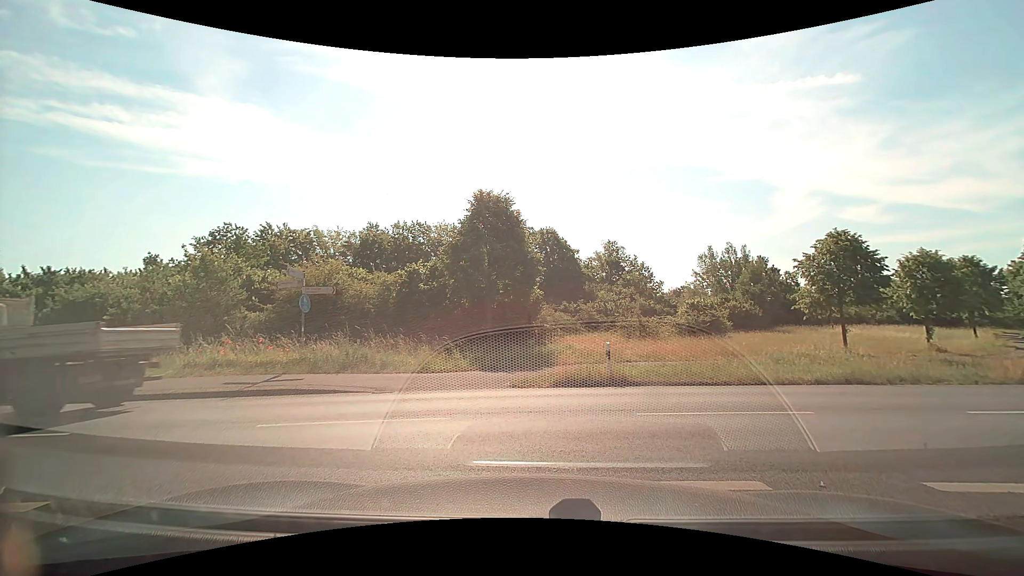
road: tertiary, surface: asphalt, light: Day
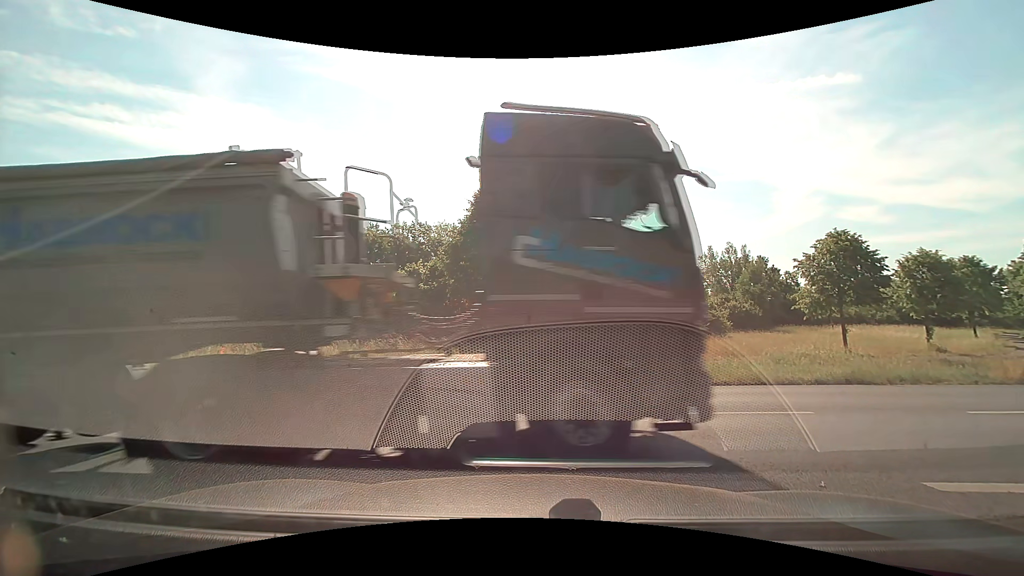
(0.0, 0.0) m; 0°
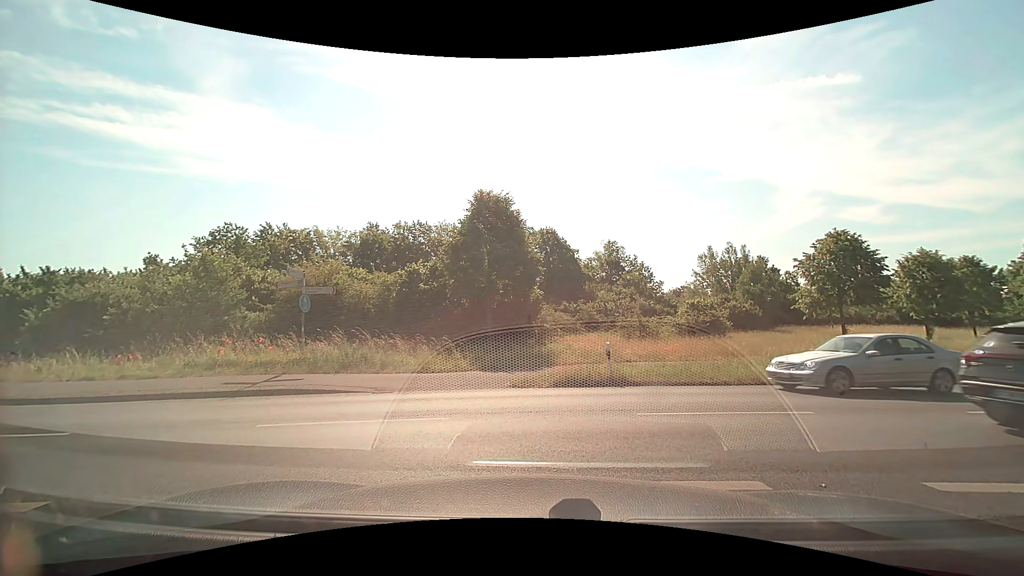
(0.0, 0.0) m; 0°
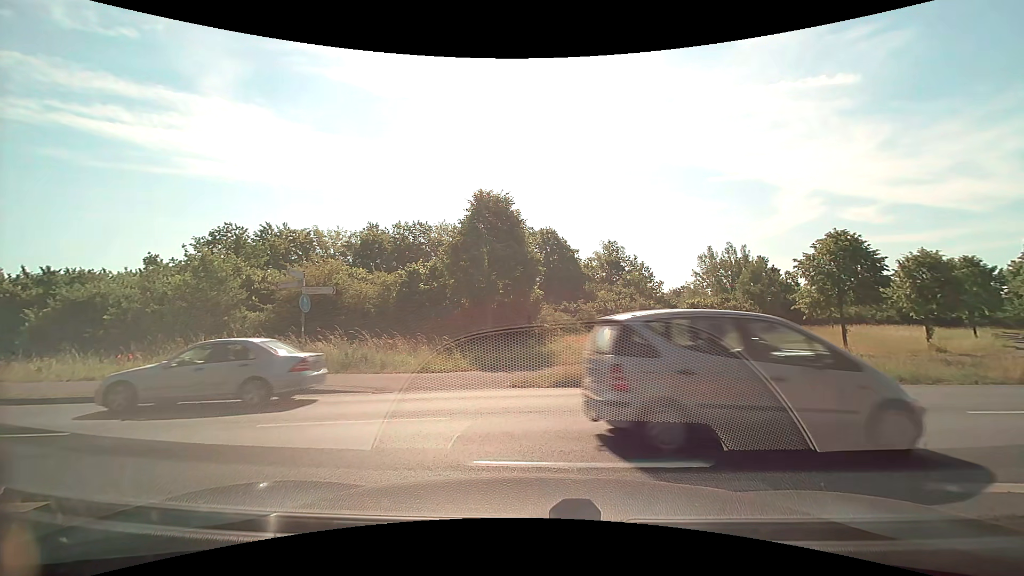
(0.0, 0.0) m; 0°
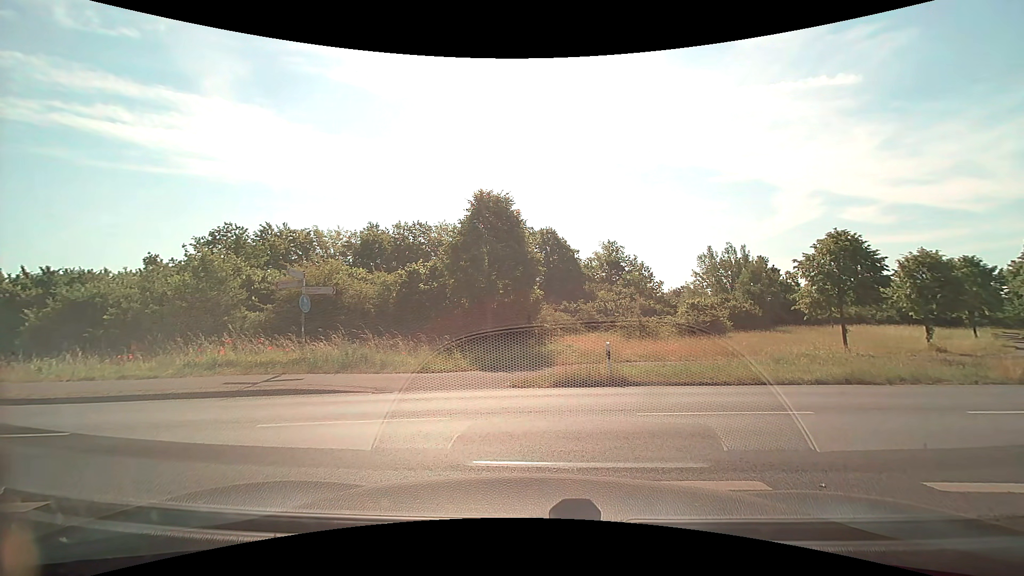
(0.0, 0.0) m; 0°
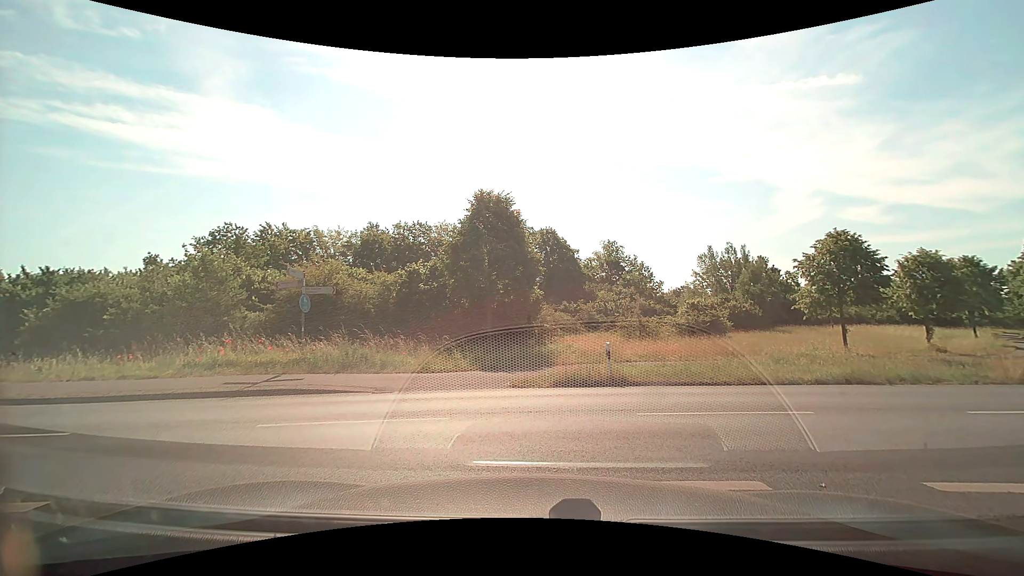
(0.0, 0.0) m; 0°
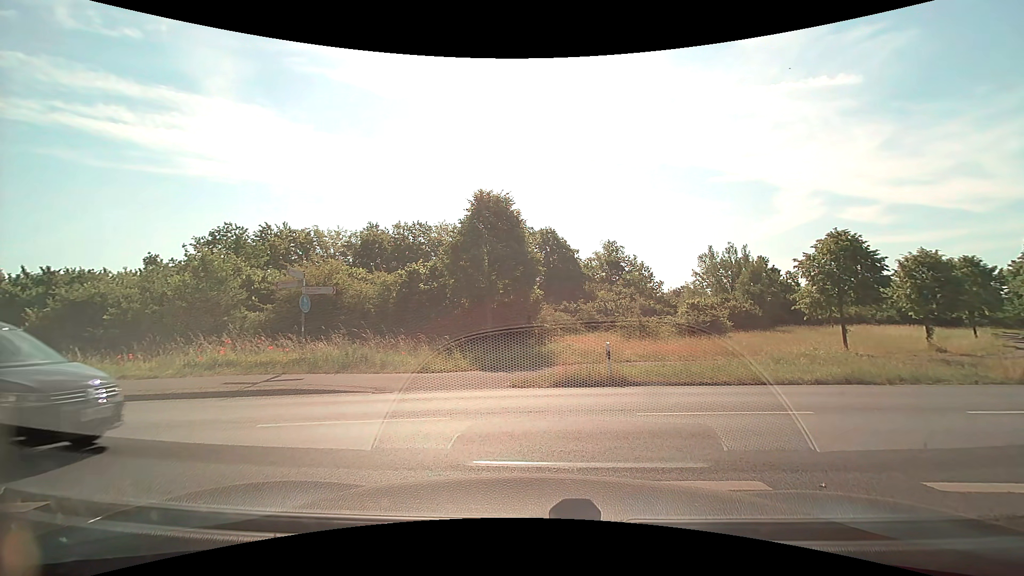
(0.0, 0.0) m; 0°
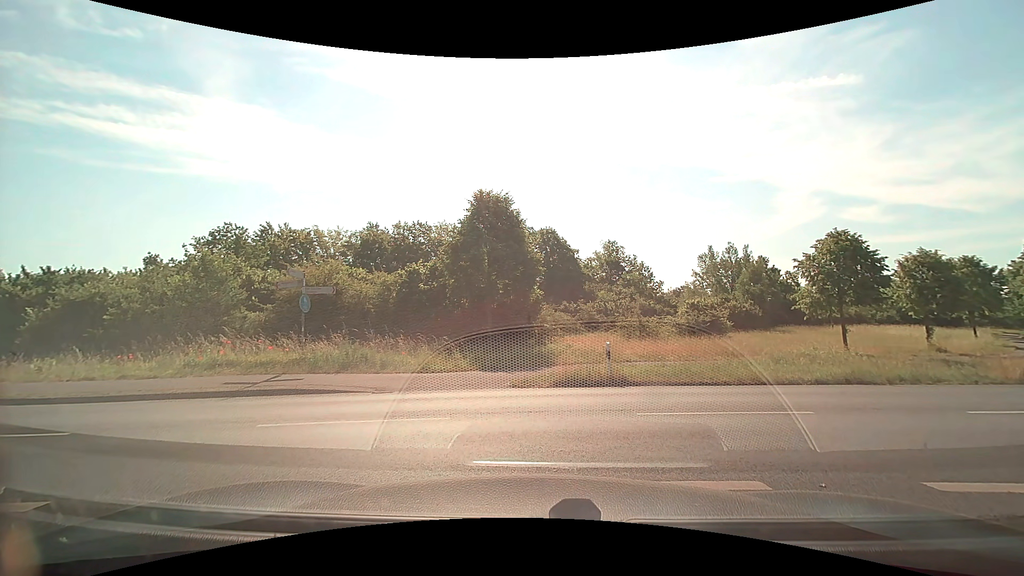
(0.0, 0.0) m; 0°
(-4, +9) (-13, +12) (-23, +15) (-32, +17) (-41, +21) (-50, +27) (-58, +33) (-64, +40) (-70, +49) (-75, +57) m
